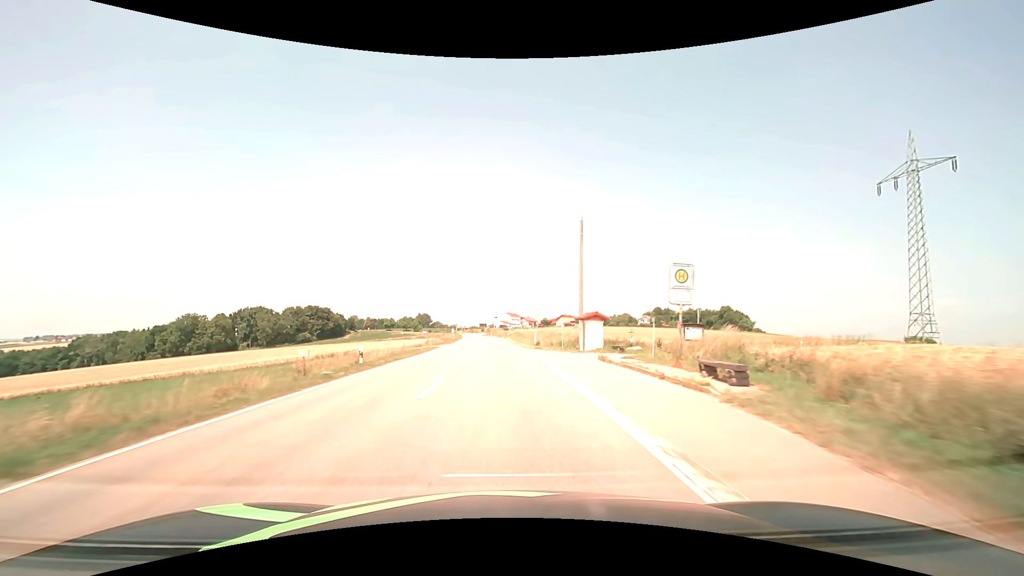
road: tertiary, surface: asphalt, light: Day
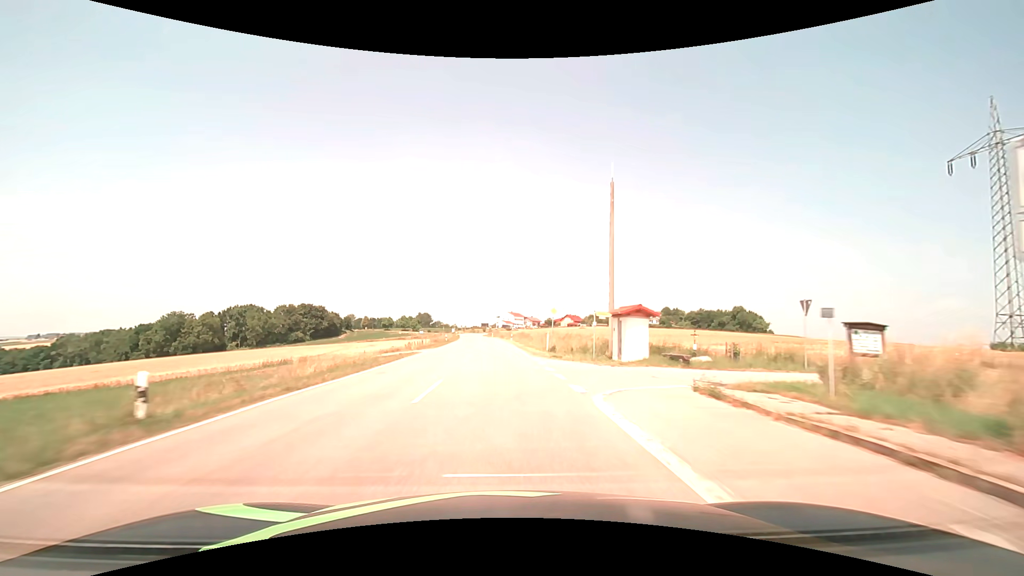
(0.0, +12.0) m; 0°
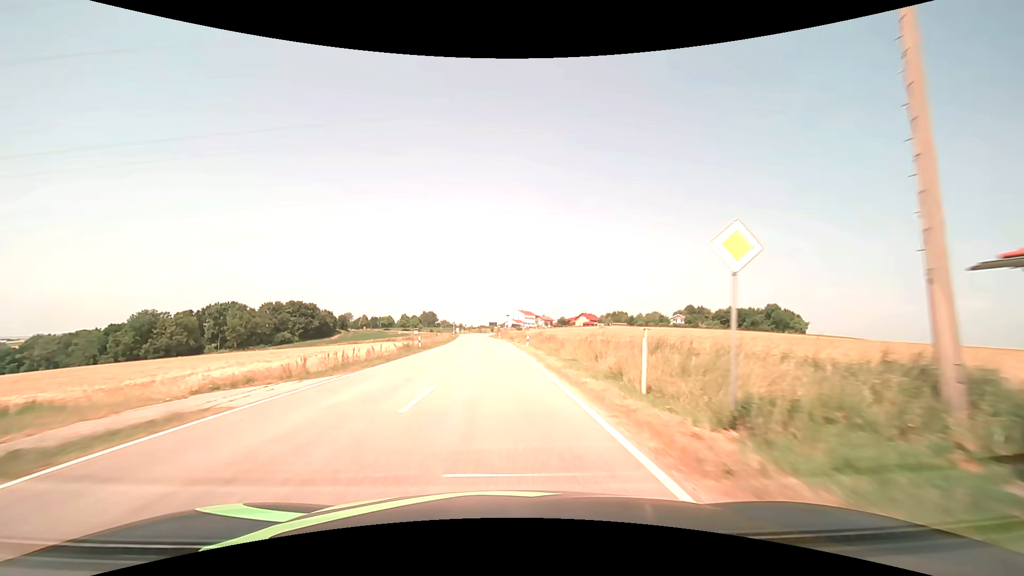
(-0.2, +24.4) m; -1°
